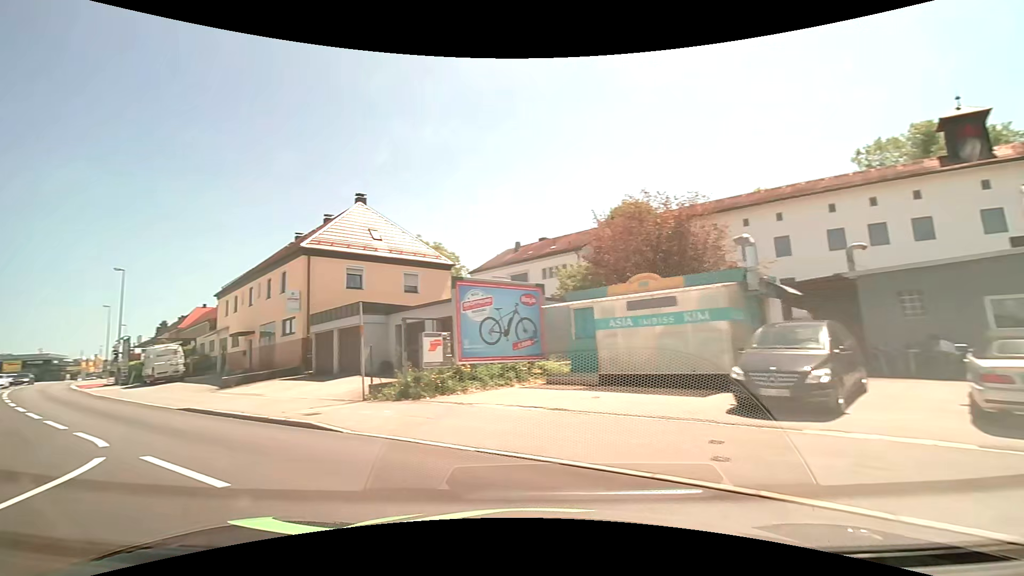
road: service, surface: paving_stones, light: Day
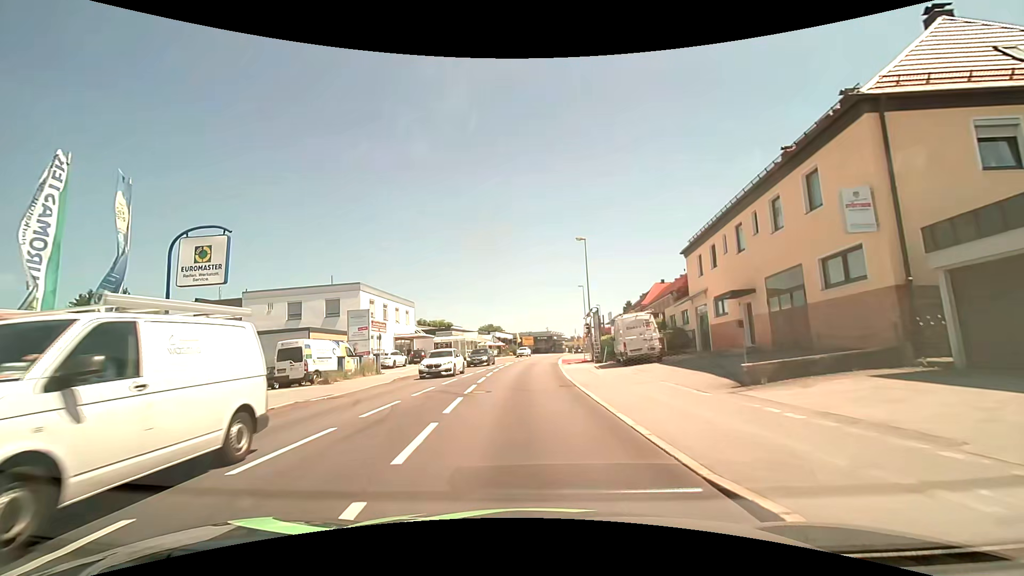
(-8.0, +12.3) m; -50°
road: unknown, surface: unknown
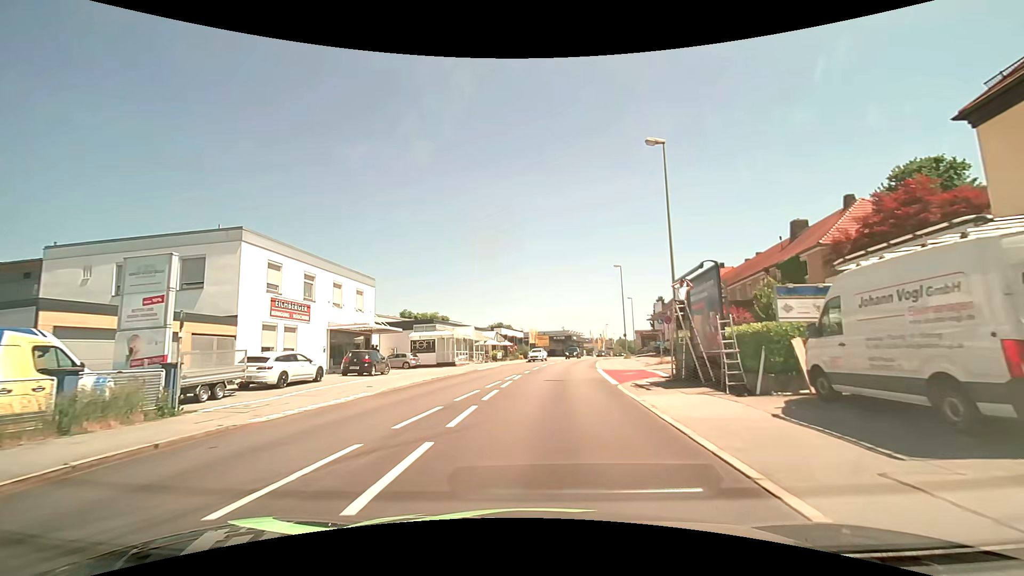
(-0.5, +20.4) m; -2°
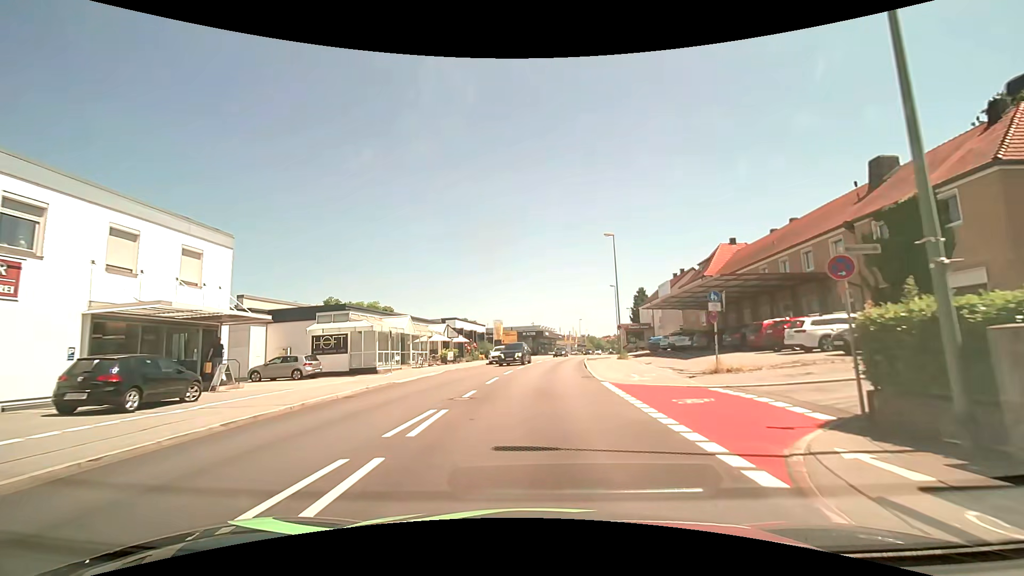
(+0.5, +14.8) m; +4°
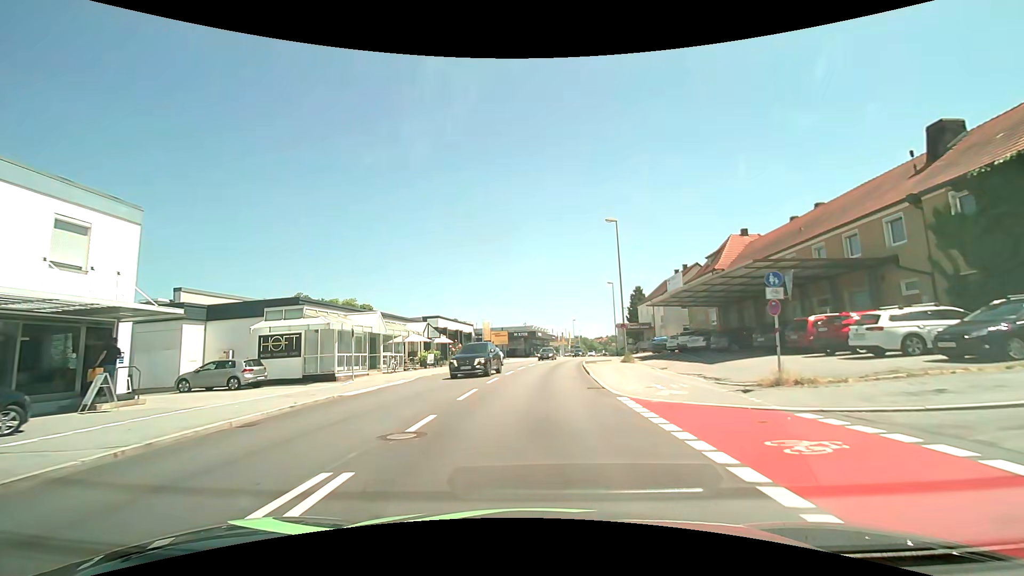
(0.0, +5.2) m; 0°
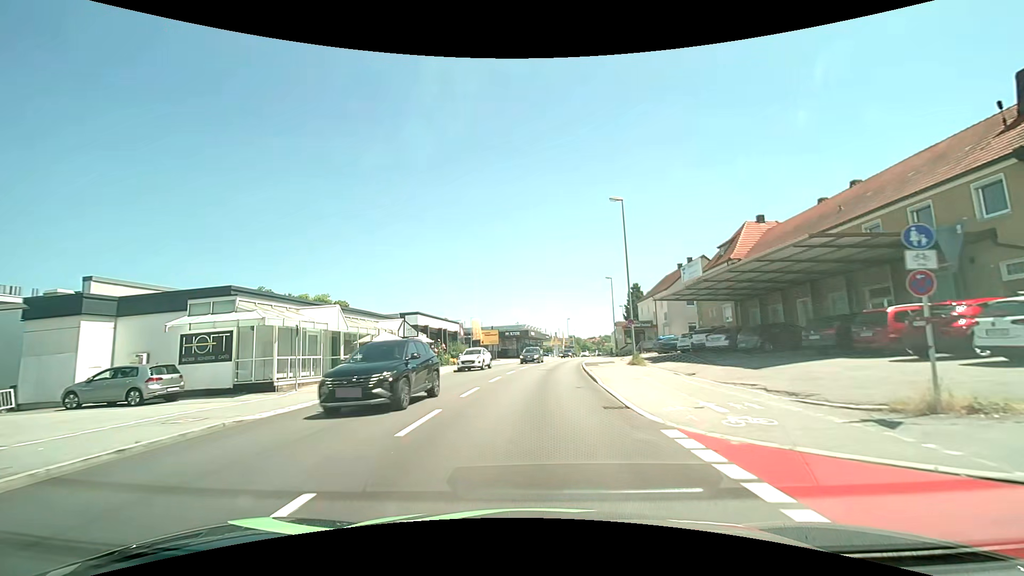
(+0.1, +5.2) m; +1°
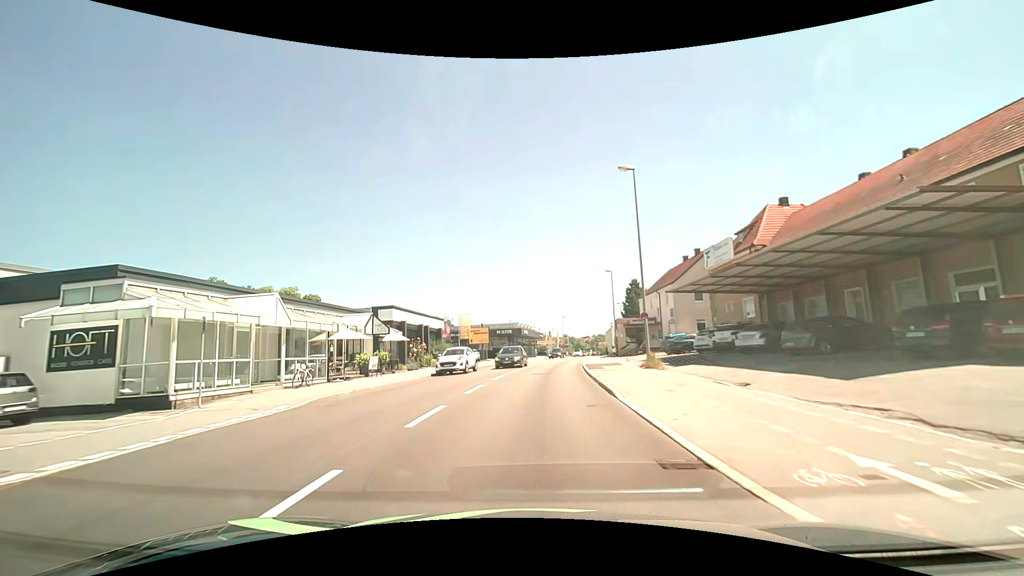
(0.0, +5.3) m; +1°
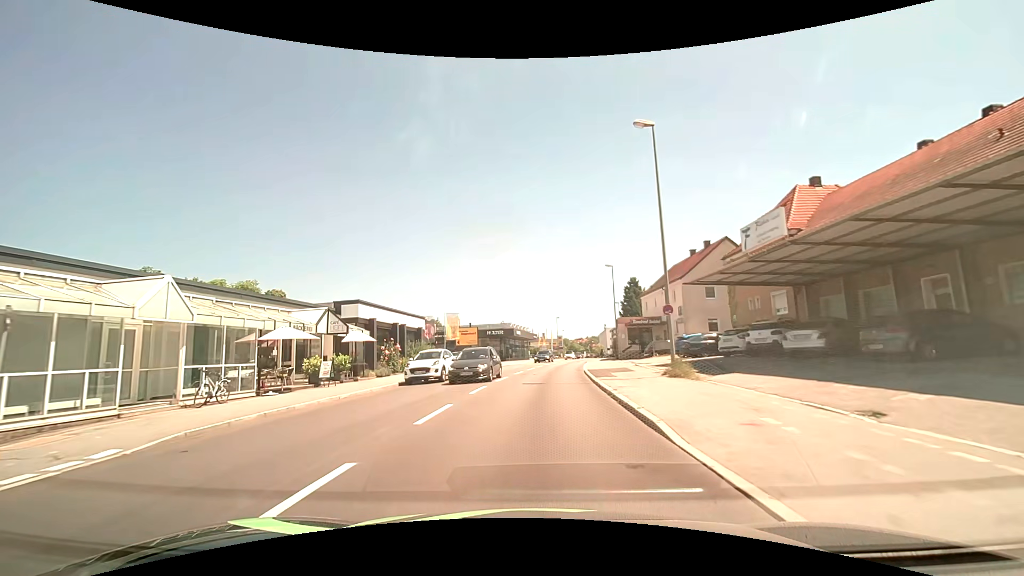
(0.0, +5.4) m; +1°
(0, +10) (0, +20) (+1, +30) (+2, +40) (+3, +50) (+5, +60) (+7, +70) (+8, +79) (+10, +89) (+11, +99) m
